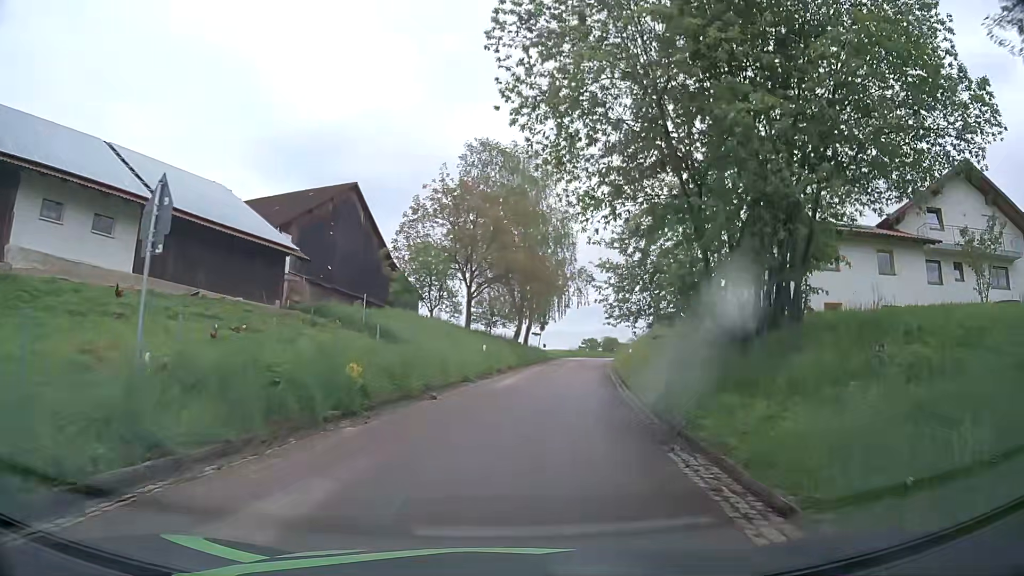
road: unclassified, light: Day
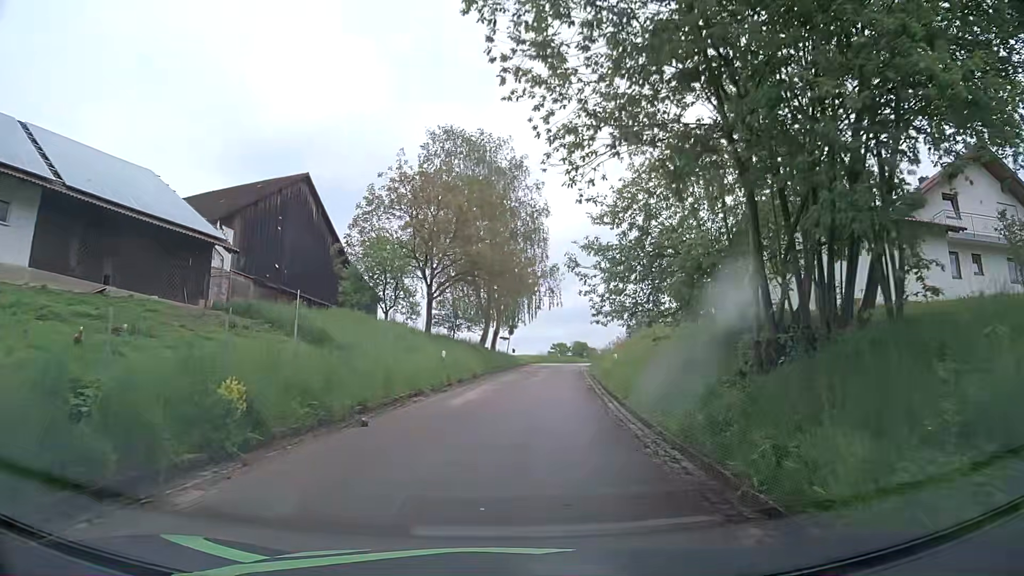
(+0.2, +4.4) m; +4°
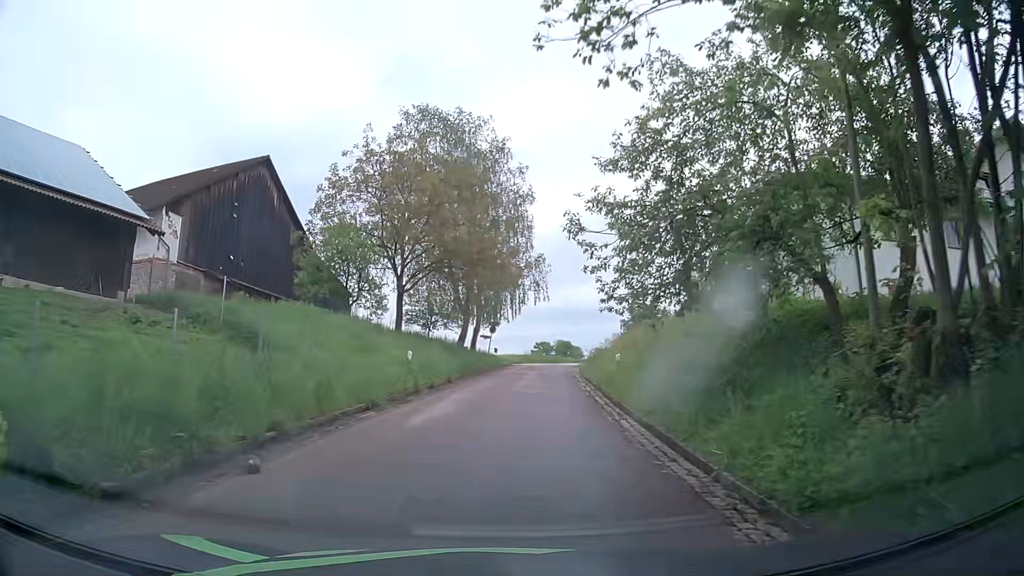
(0.0, +4.5) m; +1°
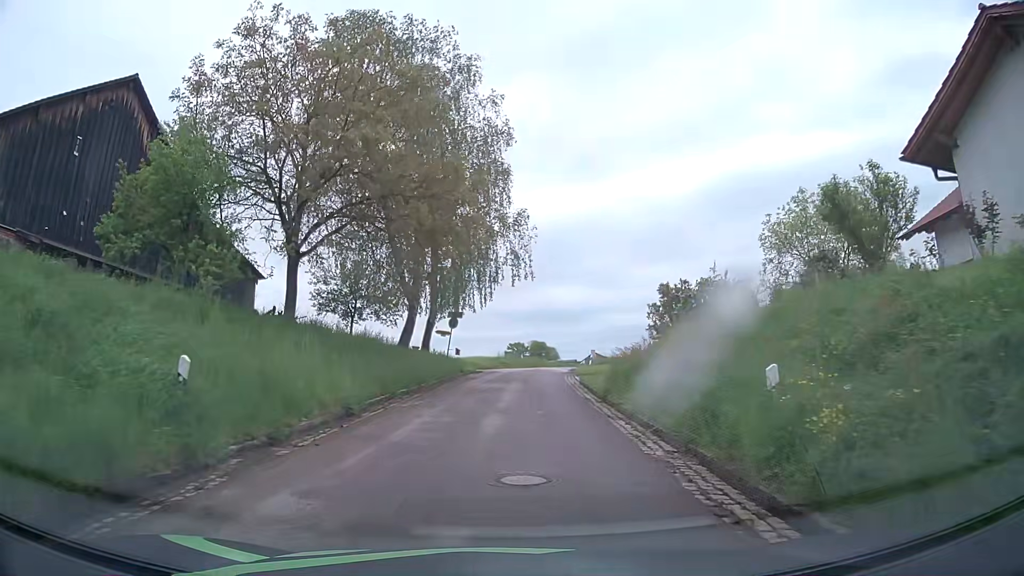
(+0.2, +13.9) m; +3°
(0, +10) (0, +20) (+1, +30) (+1, +40) (+2, +50) (+4, +60) (+6, +70) (+8, +79) (+11, +89) (+13, +99) m
